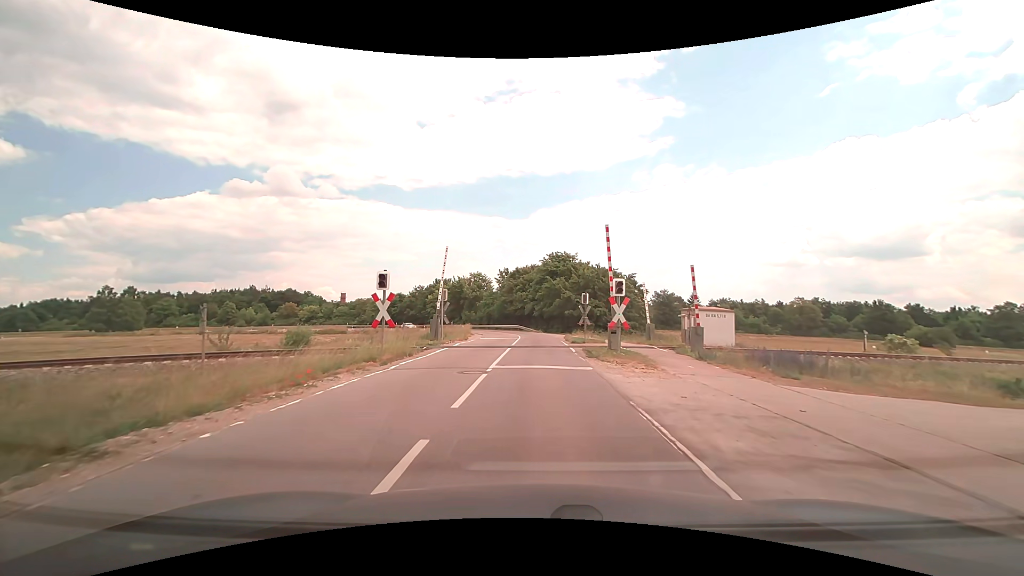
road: tertiary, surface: asphalt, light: Day
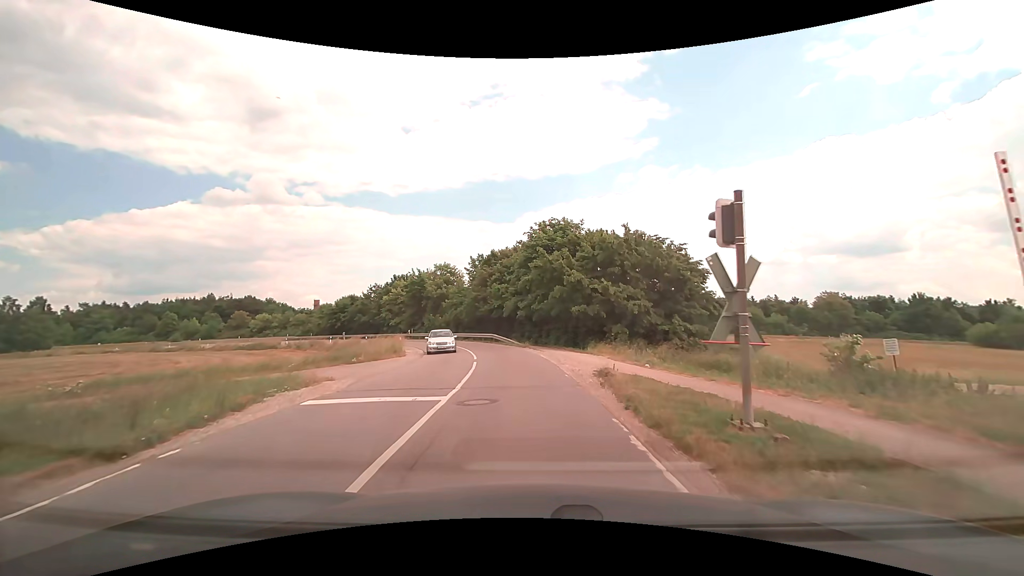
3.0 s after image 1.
(+0.3, +24.6) m; +1°
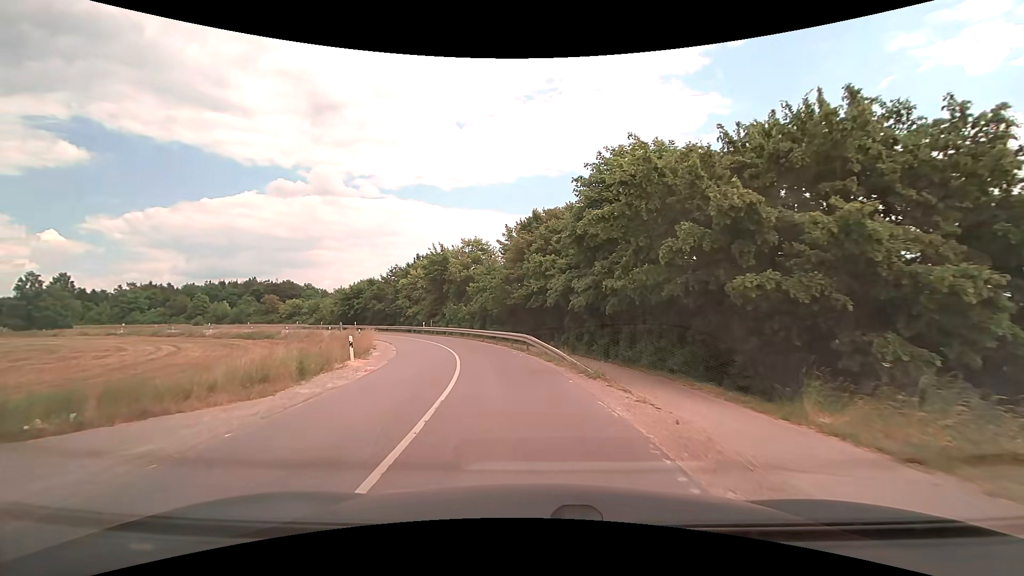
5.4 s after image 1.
(-0.5, +18.7) m; -5°
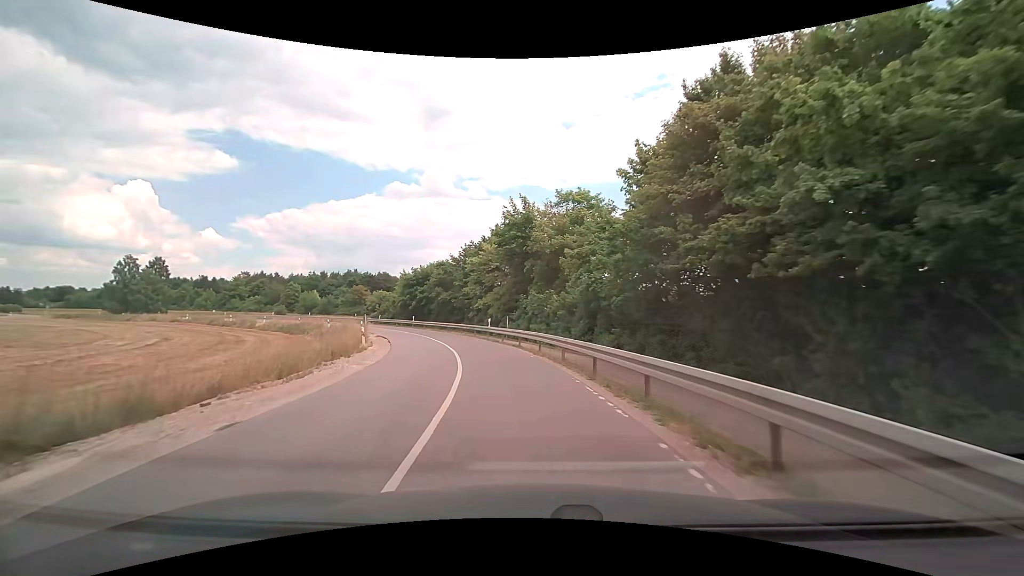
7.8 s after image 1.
(-2.1, +22.8) m; -11°
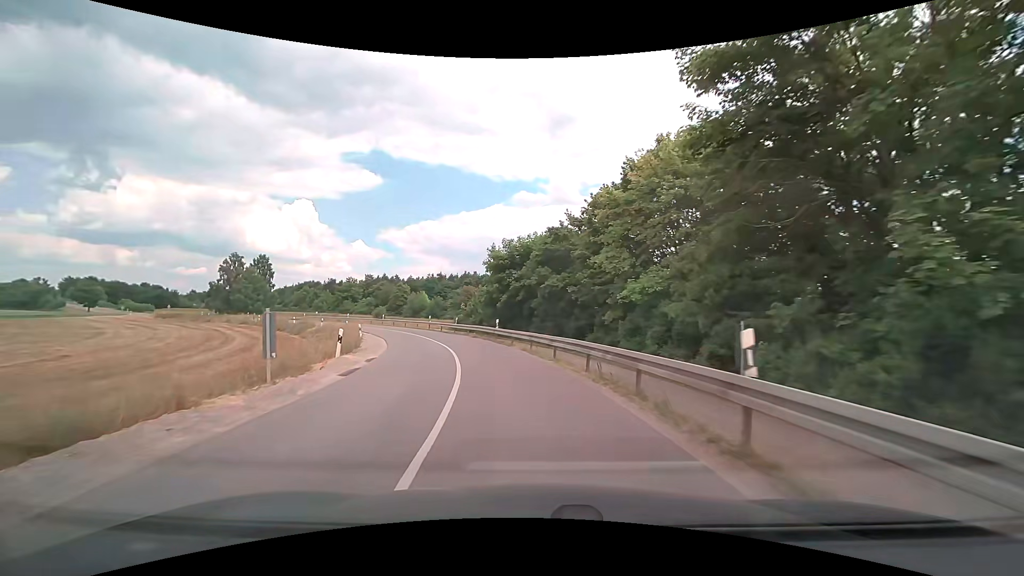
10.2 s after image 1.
(-3.6, +26.5) m; -15°
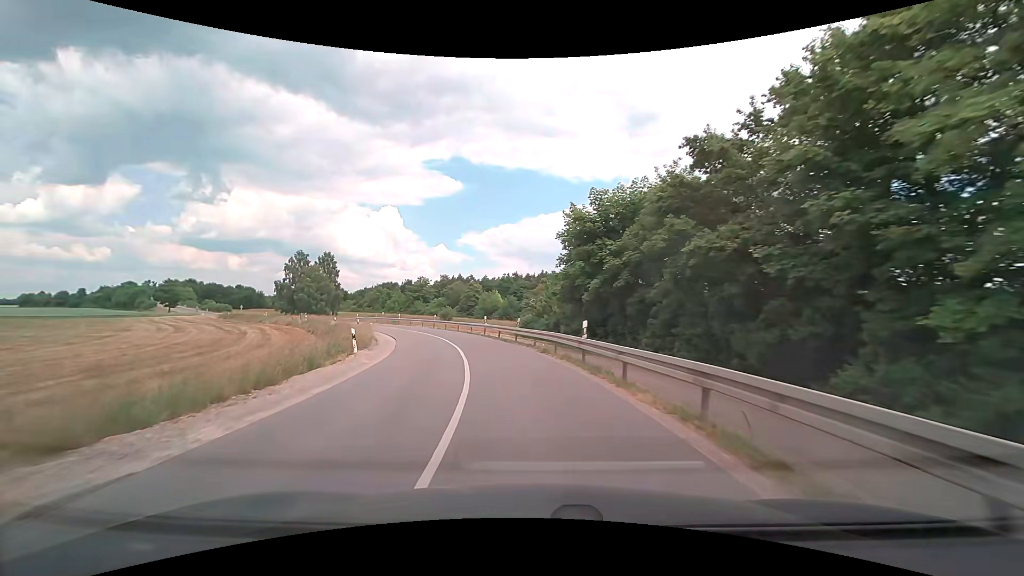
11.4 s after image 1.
(-1.0, +14.4) m; -9°
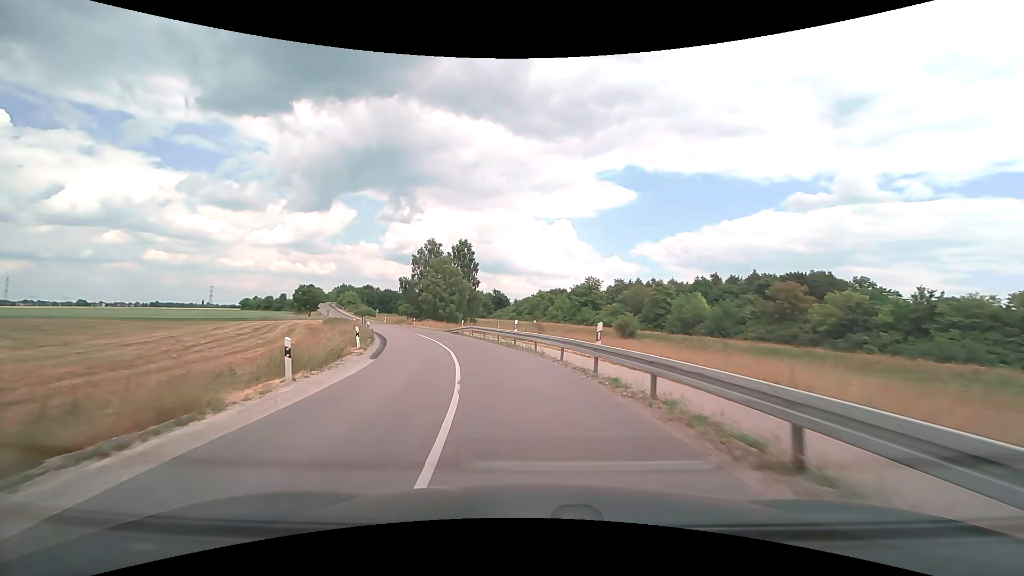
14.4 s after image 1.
(-6.8, +36.6) m; -20°
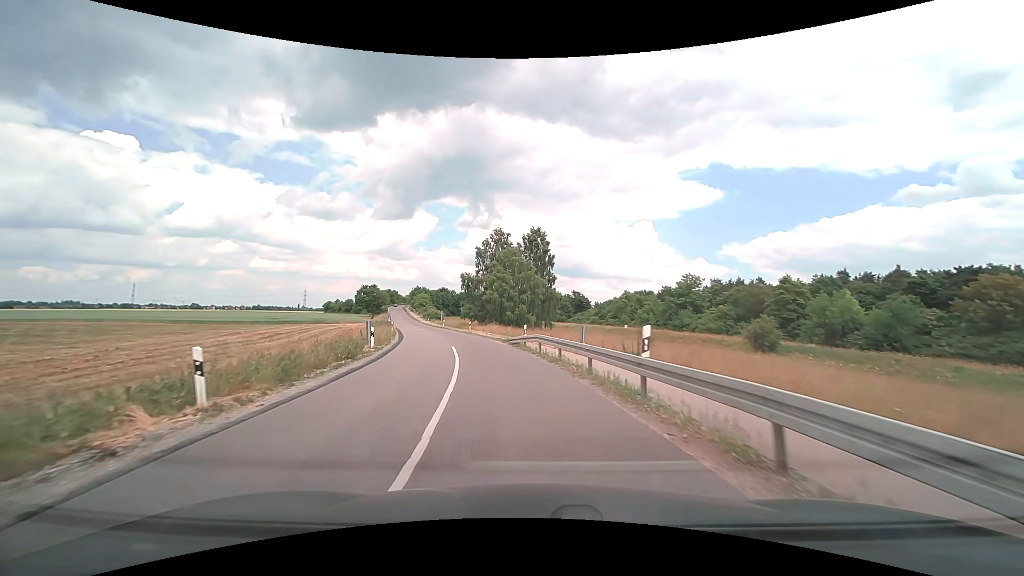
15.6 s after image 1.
(-1.2, +15.7) m; -9°
(0, +10) (-2, +20) (-4, +30) (-6, +39) (-9, +49) (-12, +59) (-15, +68) (-18, +78) (-21, +87) (-24, +97) m
